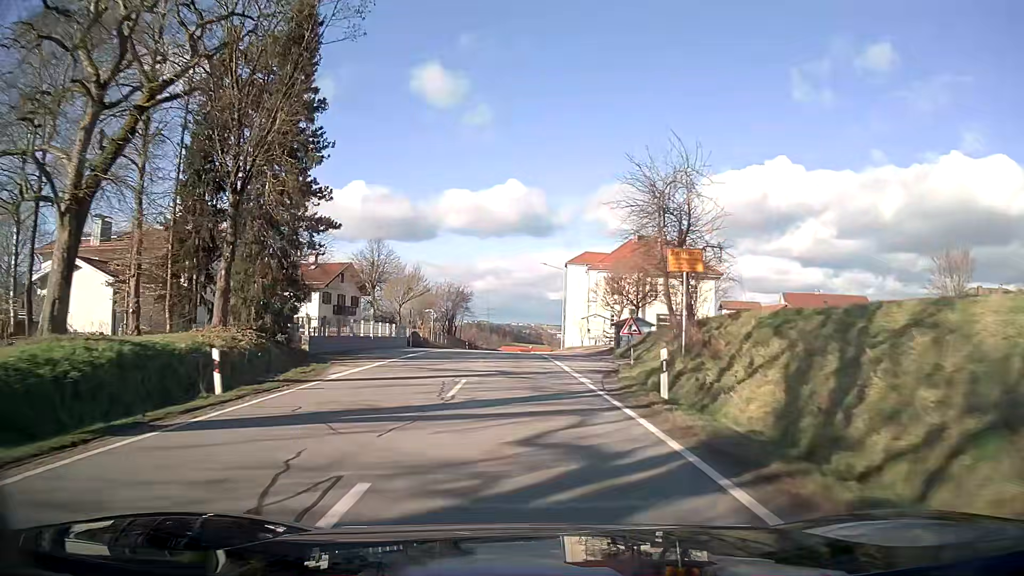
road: secondary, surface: asphalt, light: Day
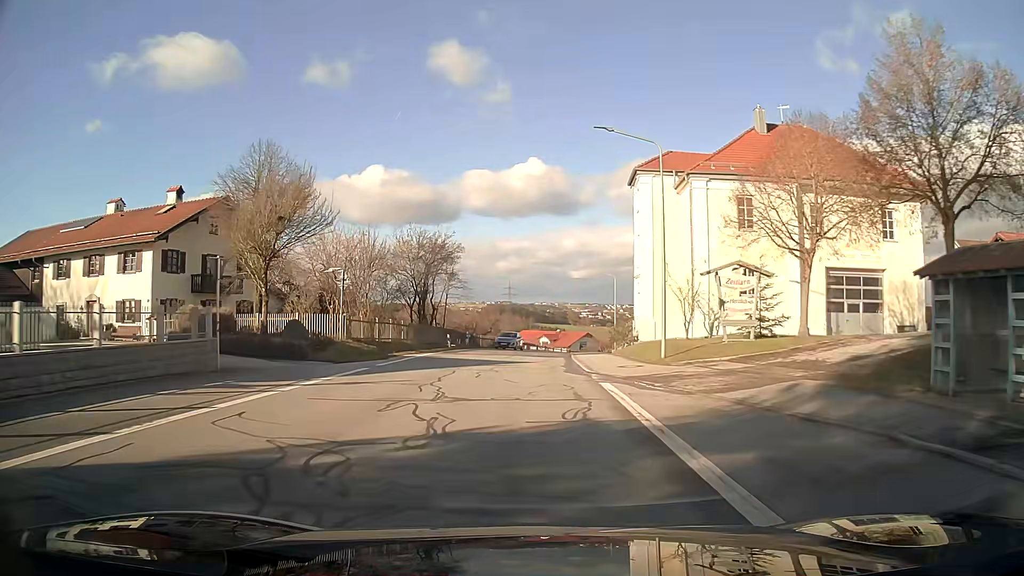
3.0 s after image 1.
(-0.9, +38.2) m; -2°
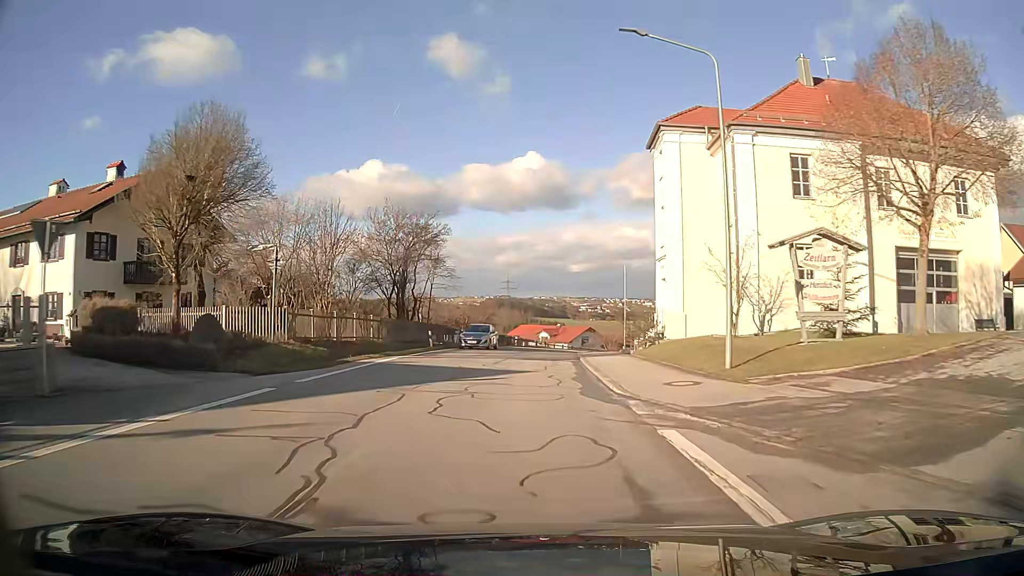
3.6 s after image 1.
(0.0, +7.6) m; 0°
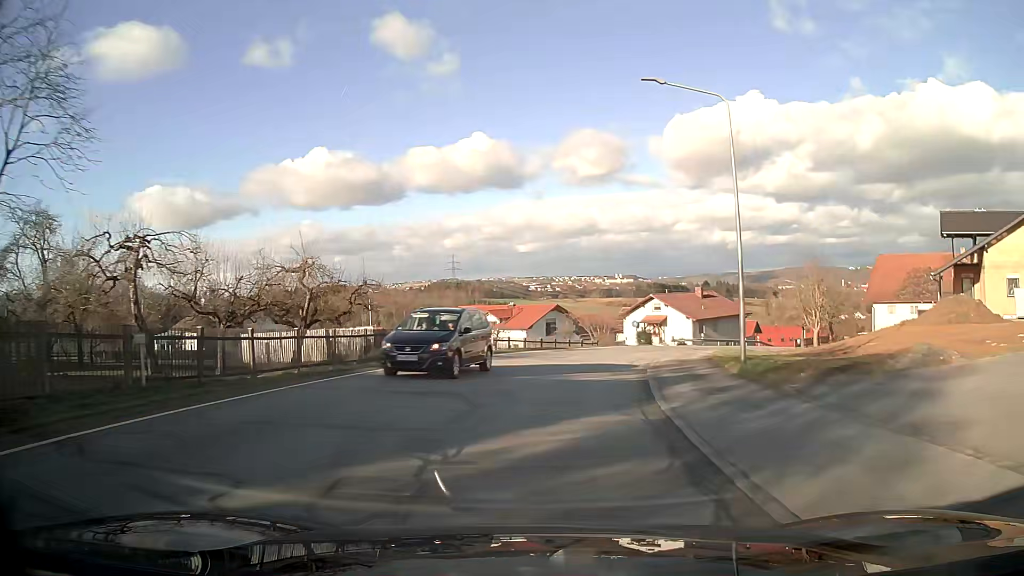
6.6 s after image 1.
(+1.4, +38.5) m; +6°
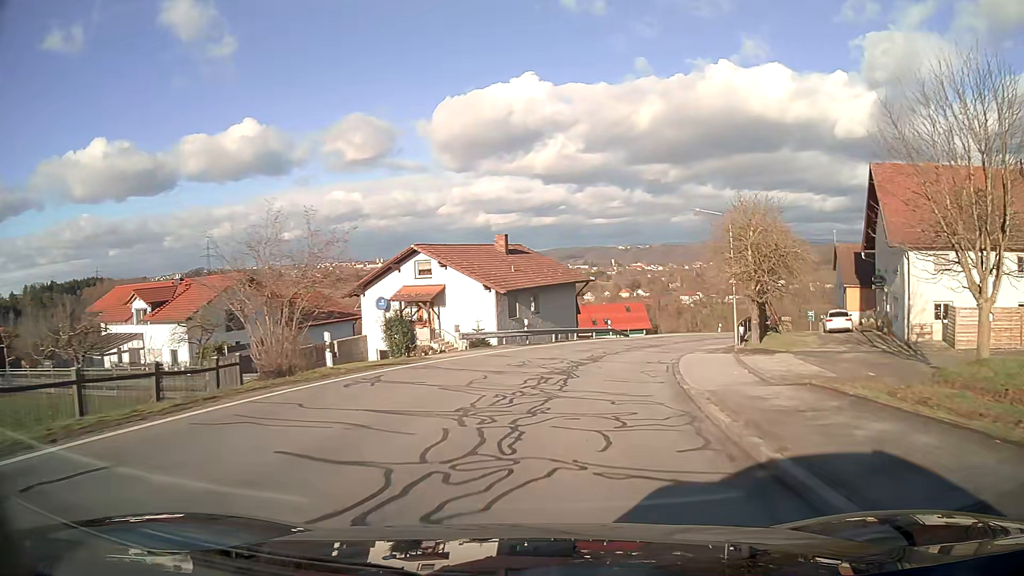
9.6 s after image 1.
(+6.0, +38.3) m; +20°
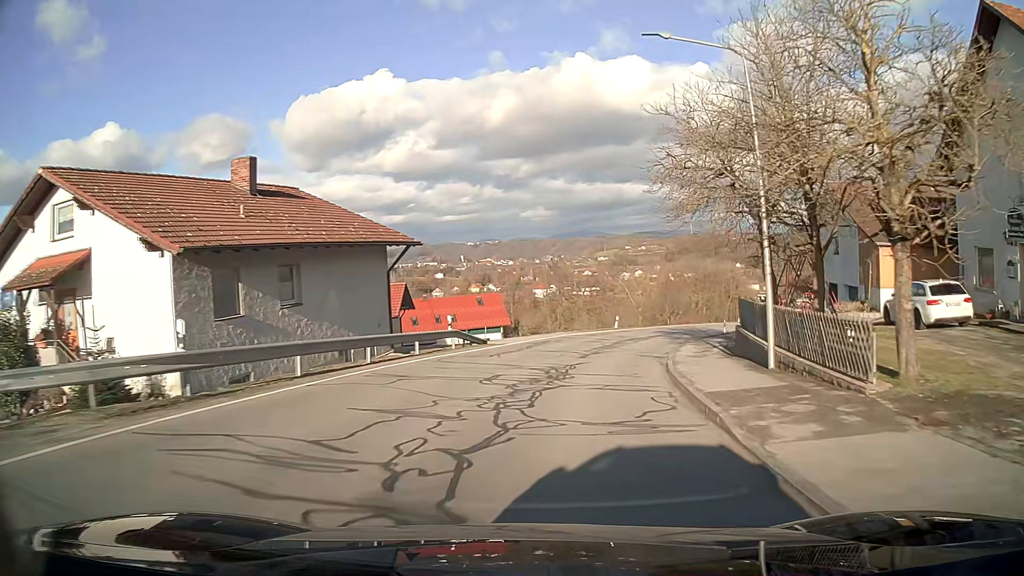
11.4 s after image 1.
(+2.6, +22.9) m; +13°
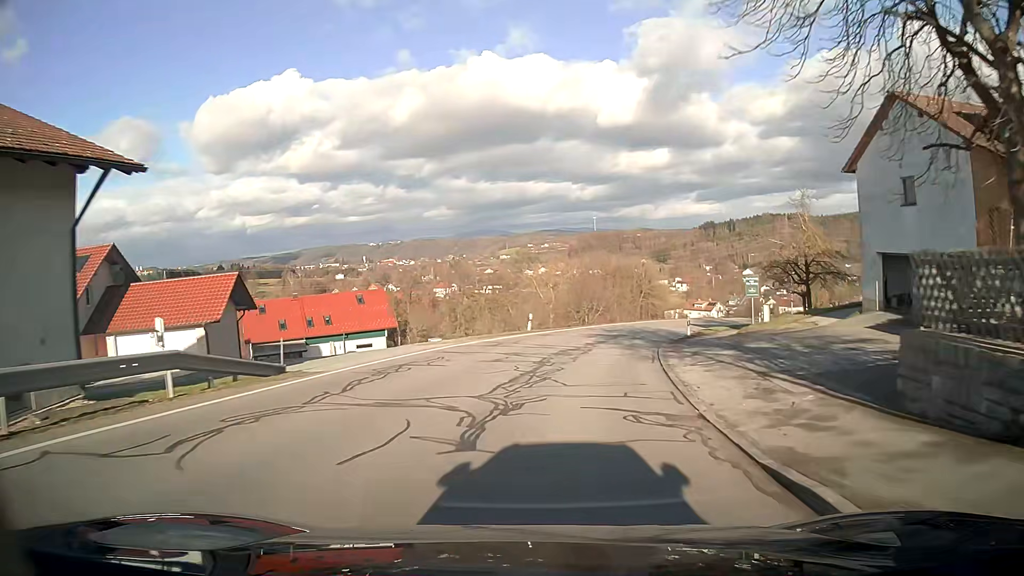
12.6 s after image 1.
(+1.1, +15.3) m; +8°
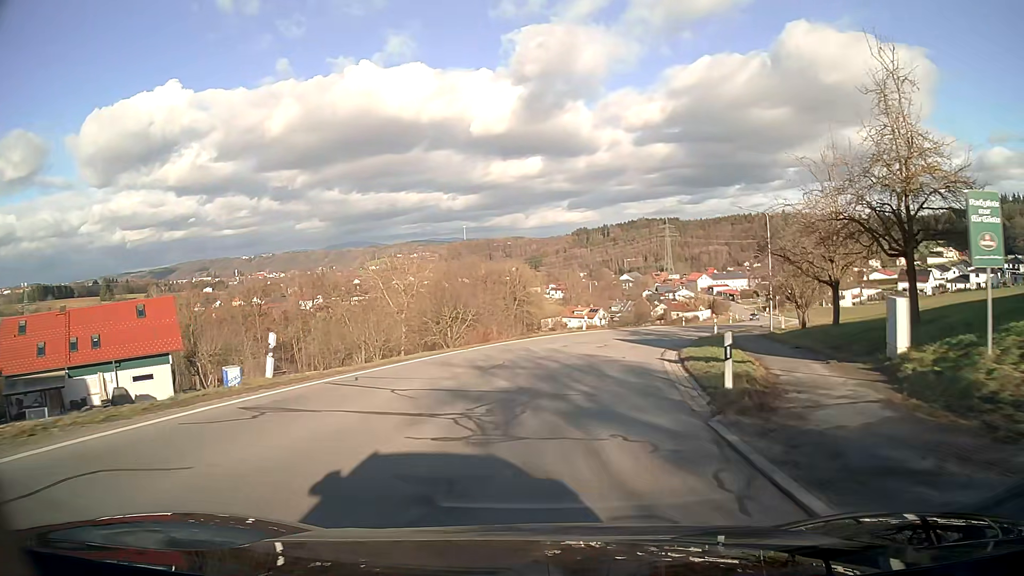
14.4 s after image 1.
(+2.2, +22.7) m; +11°
(0, +10) (+2, +20) (+4, +30) (+7, +39) (+11, +48) (+15, +58) (+19, +67) (+23, +76) (+27, +85) (+31, +94) m
